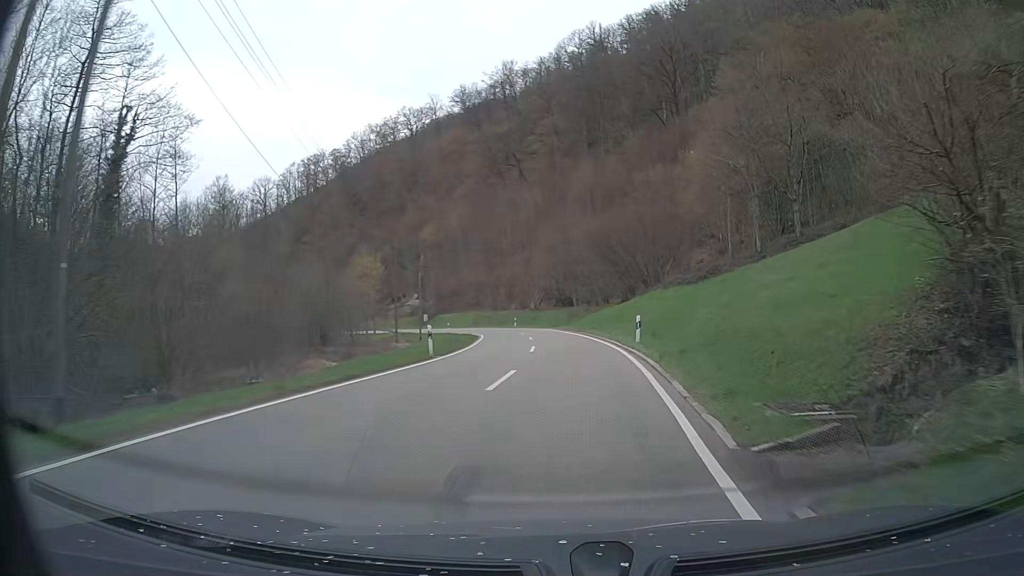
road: tertiary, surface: asphalt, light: Day
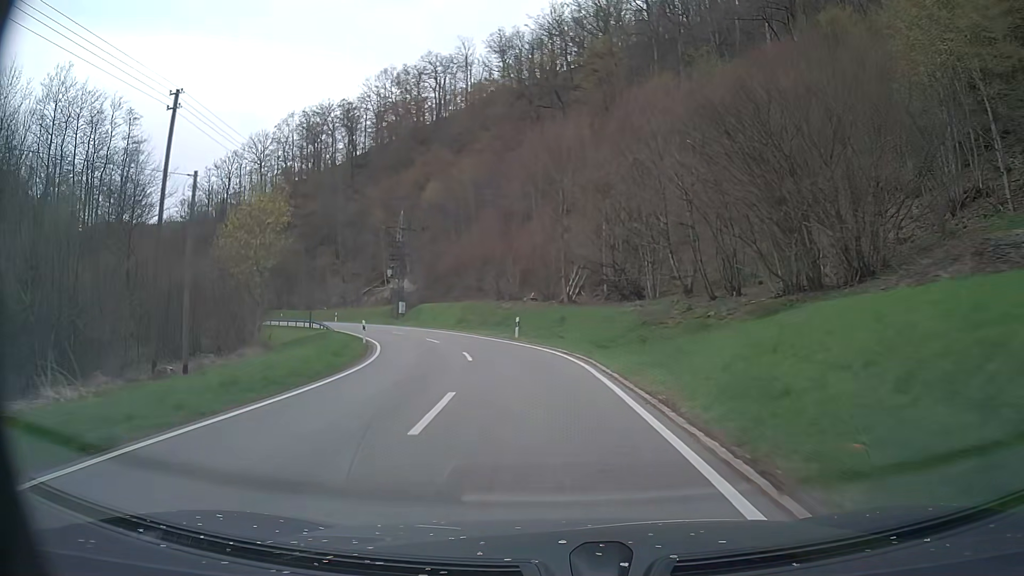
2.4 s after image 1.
(+0.2, +40.2) m; -4°
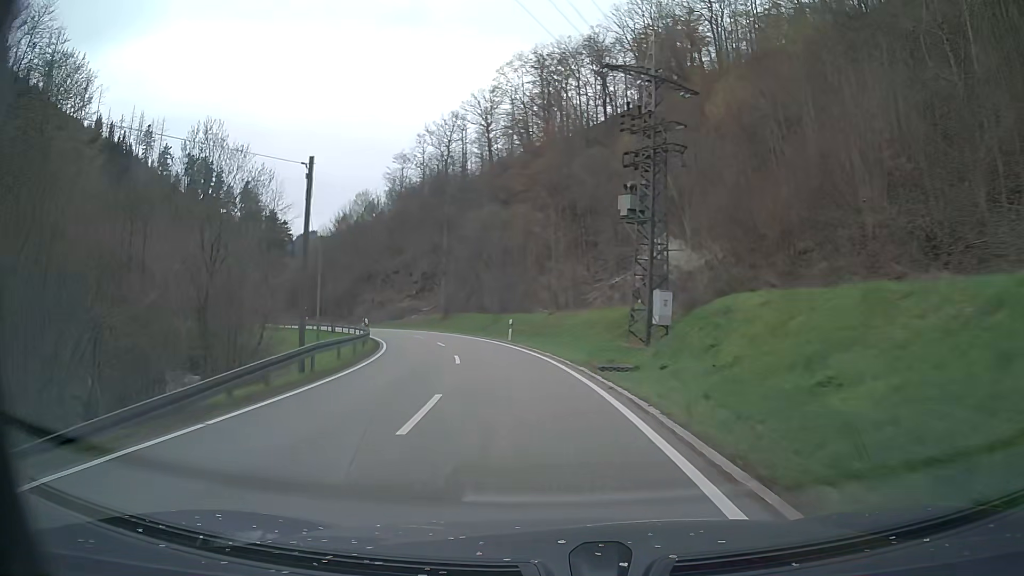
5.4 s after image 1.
(-9.1, +47.0) m; -24°
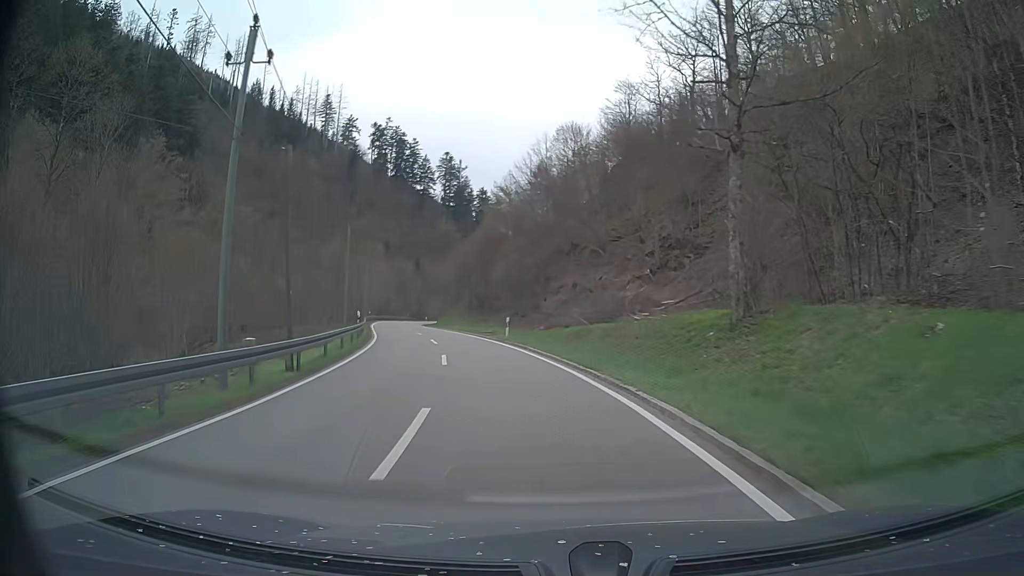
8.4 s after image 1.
(-9.1, +49.7) m; -21°
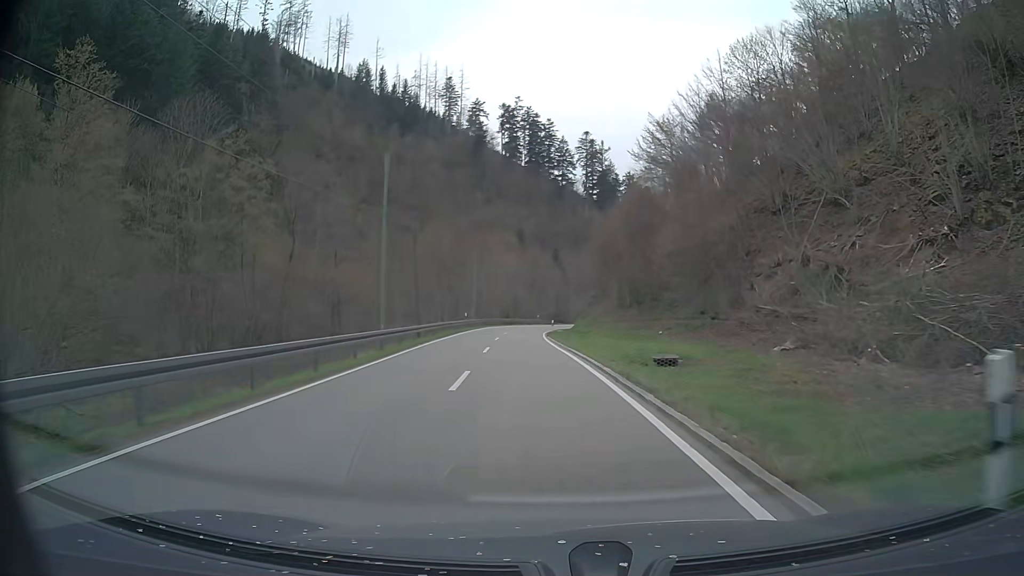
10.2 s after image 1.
(-3.3, +29.6) m; -12°
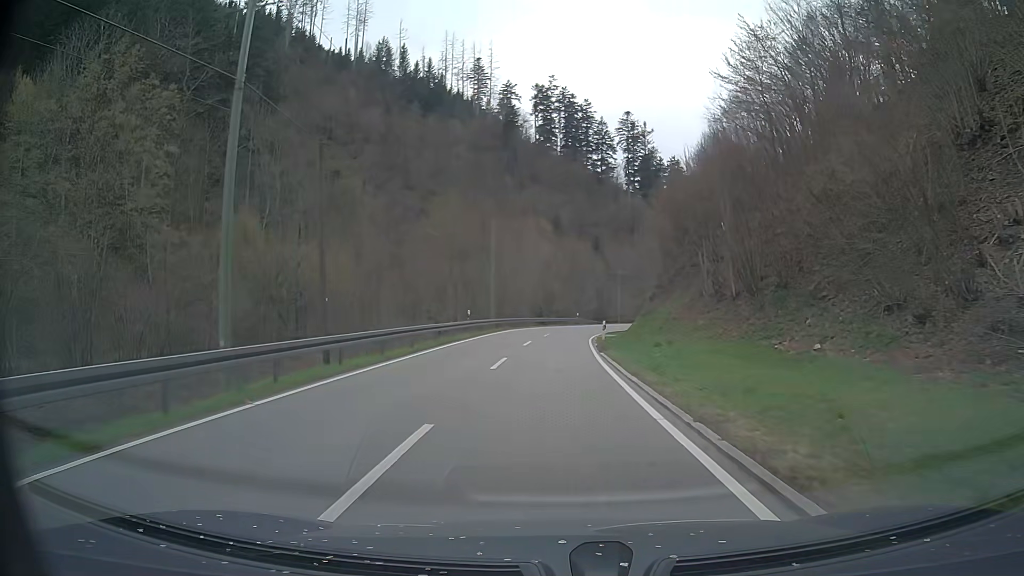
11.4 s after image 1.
(-0.8, +19.8) m; -3°
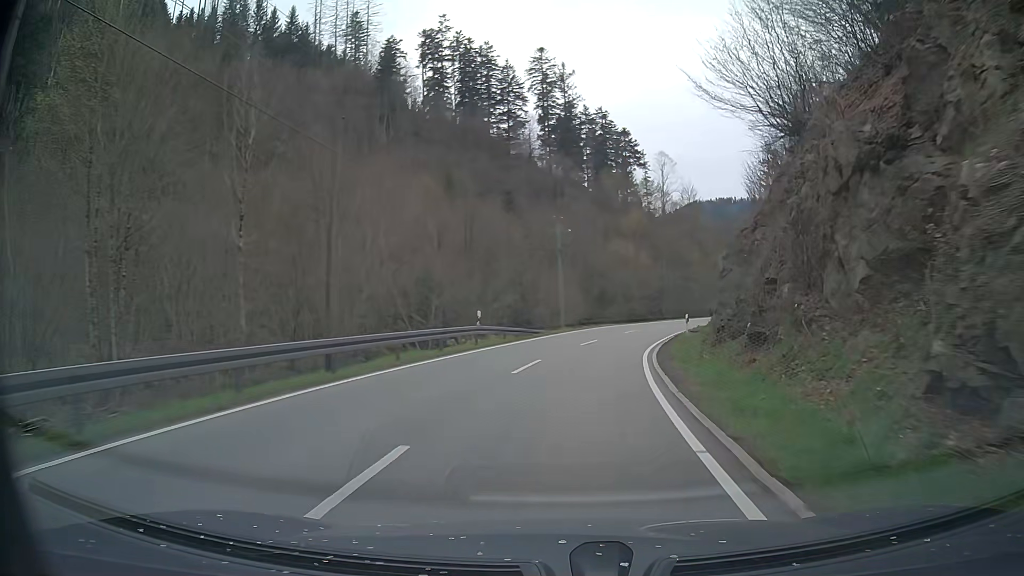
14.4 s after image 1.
(+1.8, +49.3) m; +7°
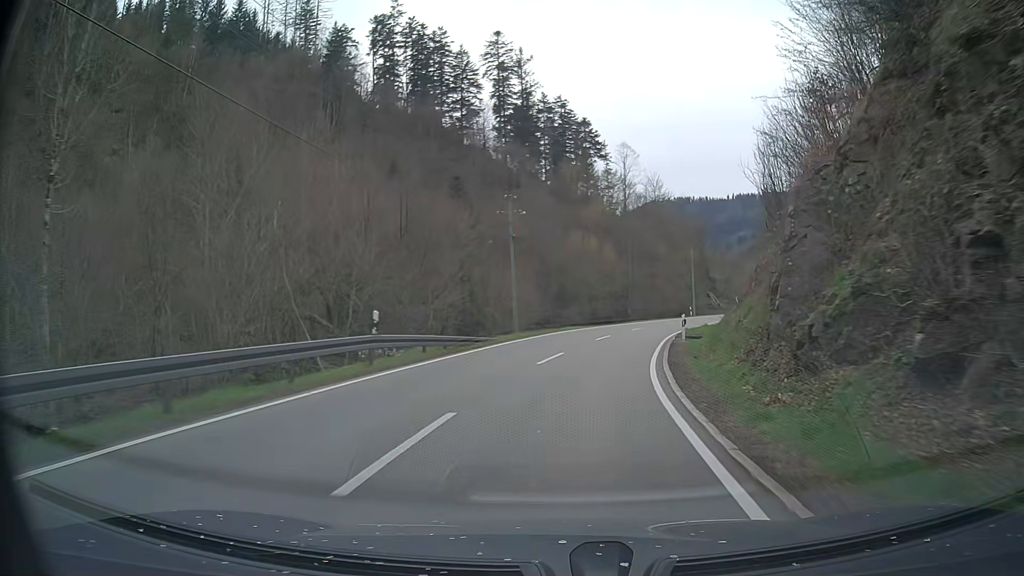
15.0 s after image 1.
(+0.3, +9.9) m; +4°
(0, +10) (+1, +20) (+3, +30) (+6, +39) (+9, +49) (+12, +58) (+17, +67) (+21, +76) (+26, +85) (+32, +93) m
